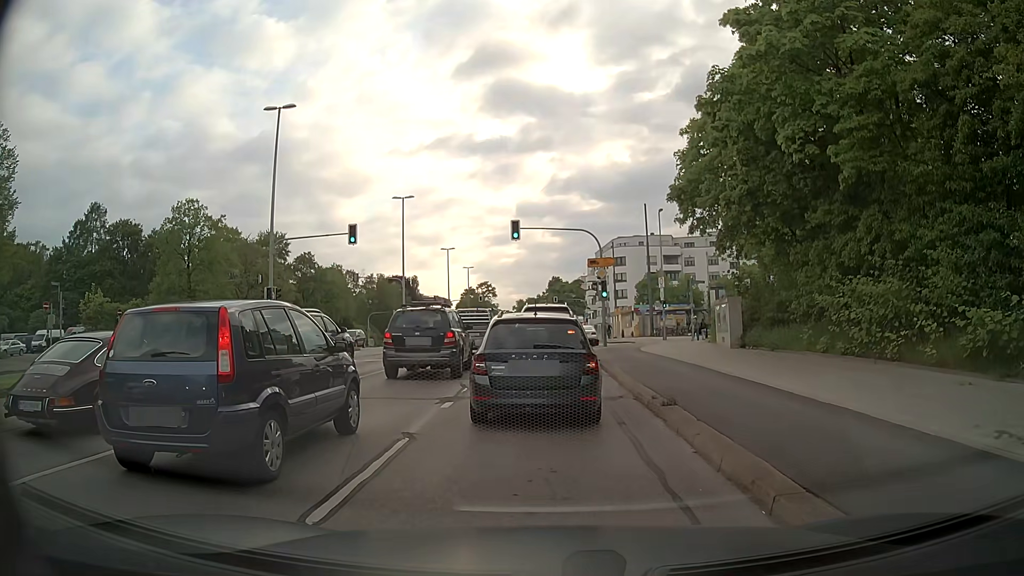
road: secondary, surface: asphalt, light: Day
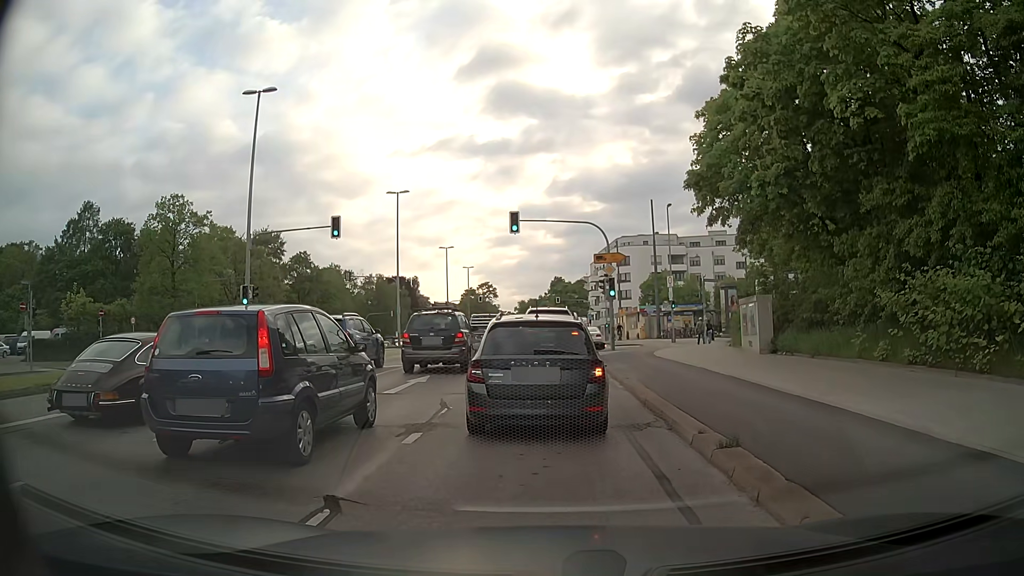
(0.0, +2.9) m; +1°
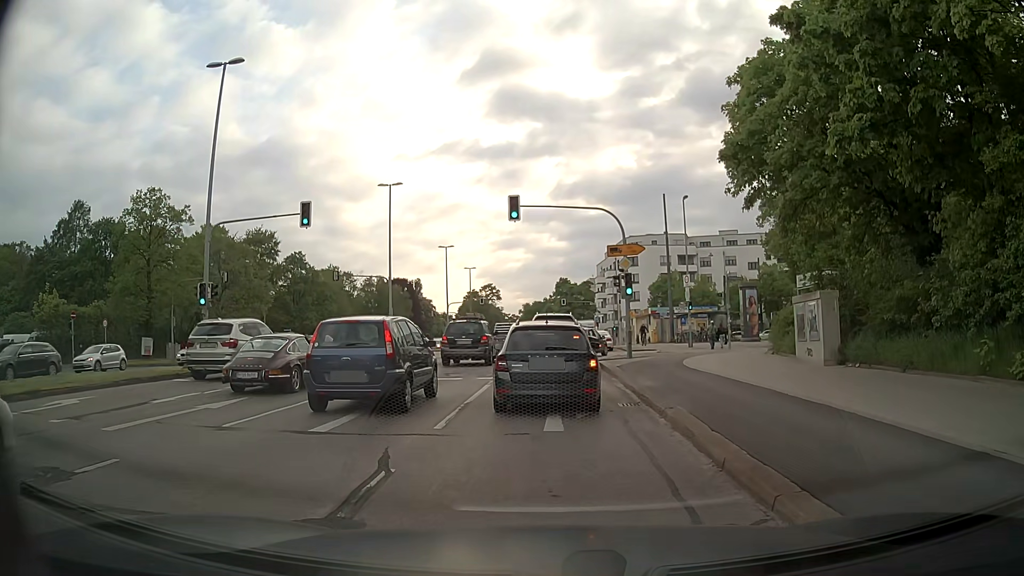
(0.0, +4.6) m; 0°
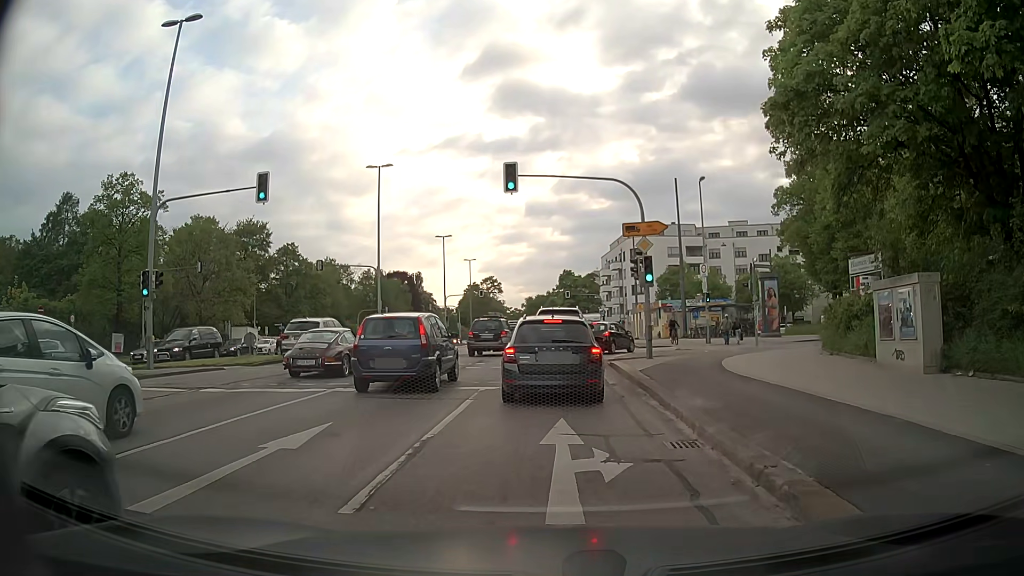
(0.0, +4.4) m; 0°
(0, +10) (0, +20) (0, +30) (0, +40) (0, +50) (0, +60) (0, +70) (0, +80) (0, +90) (-1, +100) m
